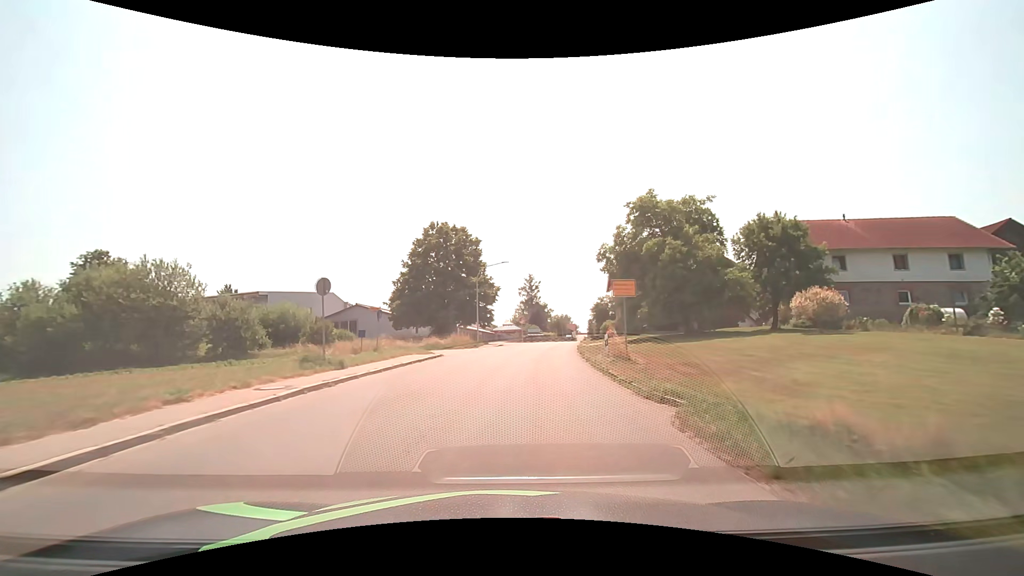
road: tertiary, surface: asphalt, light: Day
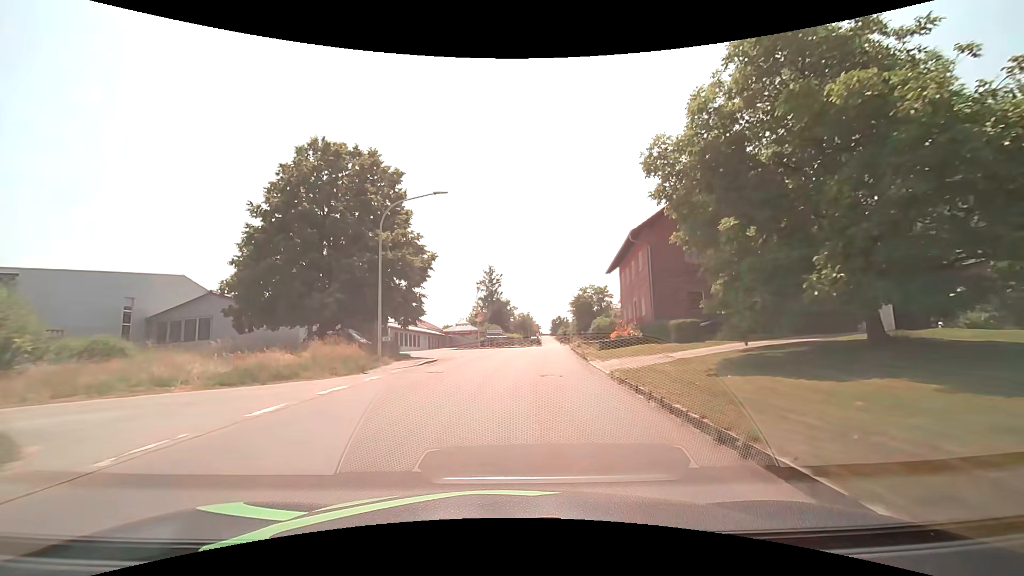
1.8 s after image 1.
(+0.9, +22.8) m; +4°
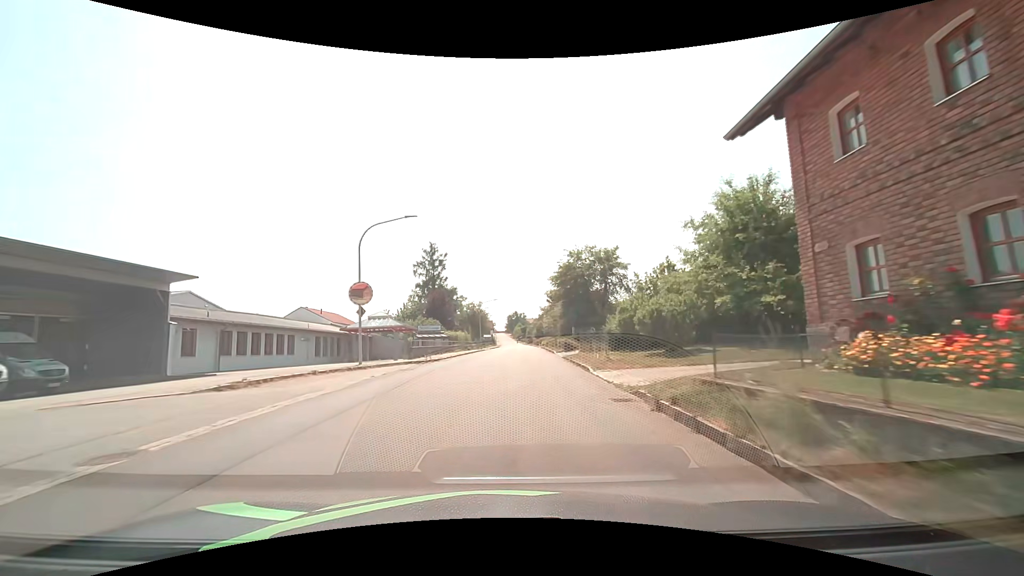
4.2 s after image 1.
(+1.5, +30.5) m; +5°
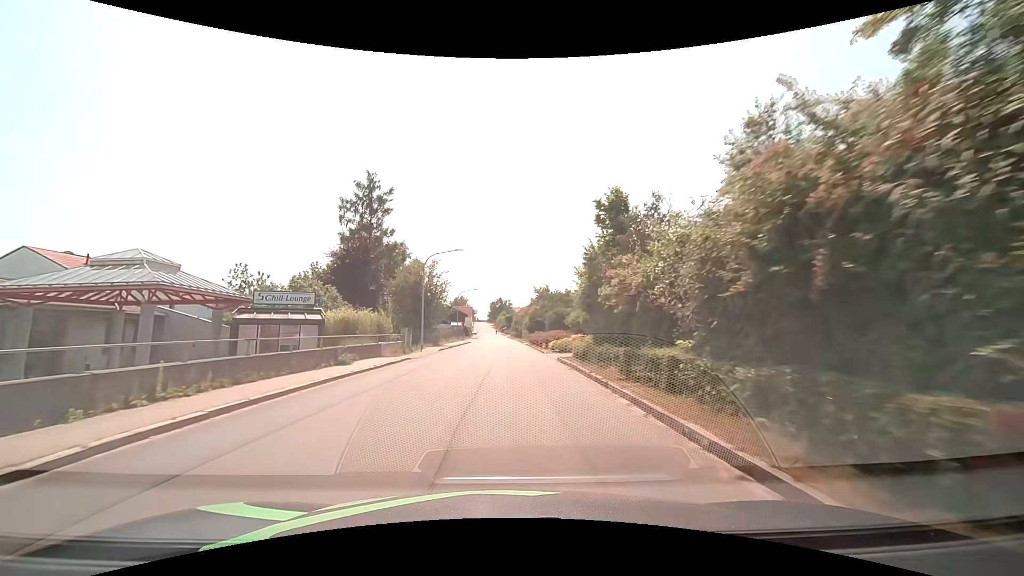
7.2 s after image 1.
(+1.1, +38.5) m; +2°
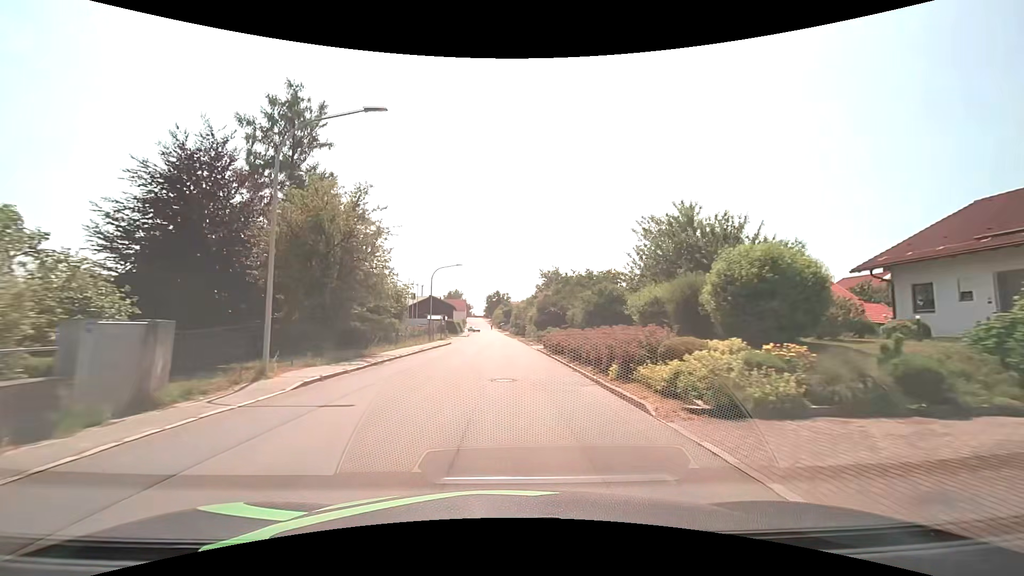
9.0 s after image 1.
(0.0, +23.2) m; +1°
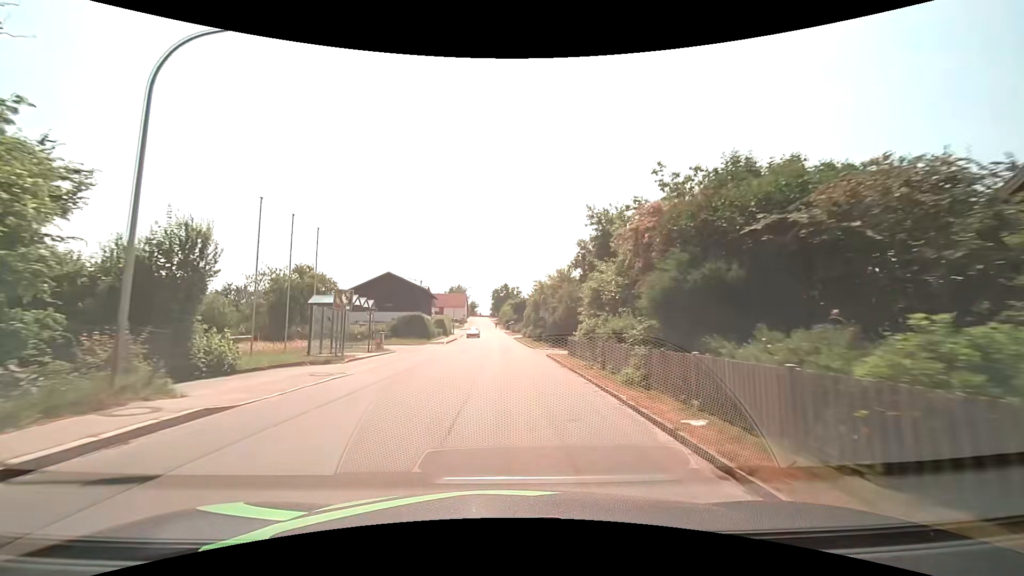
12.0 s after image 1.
(-0.5, +38.5) m; -1°
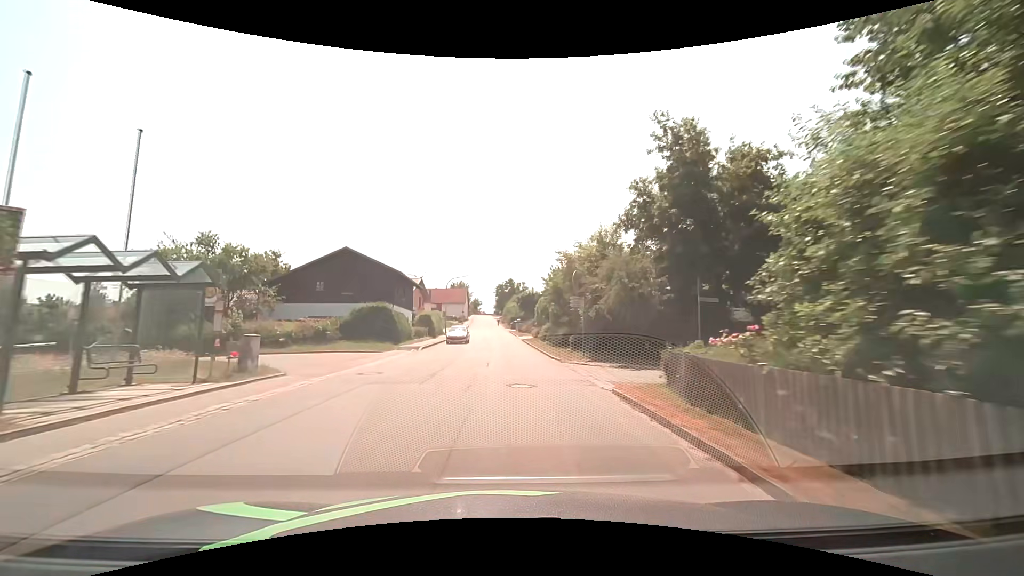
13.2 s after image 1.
(-0.1, +15.3) m; -1°
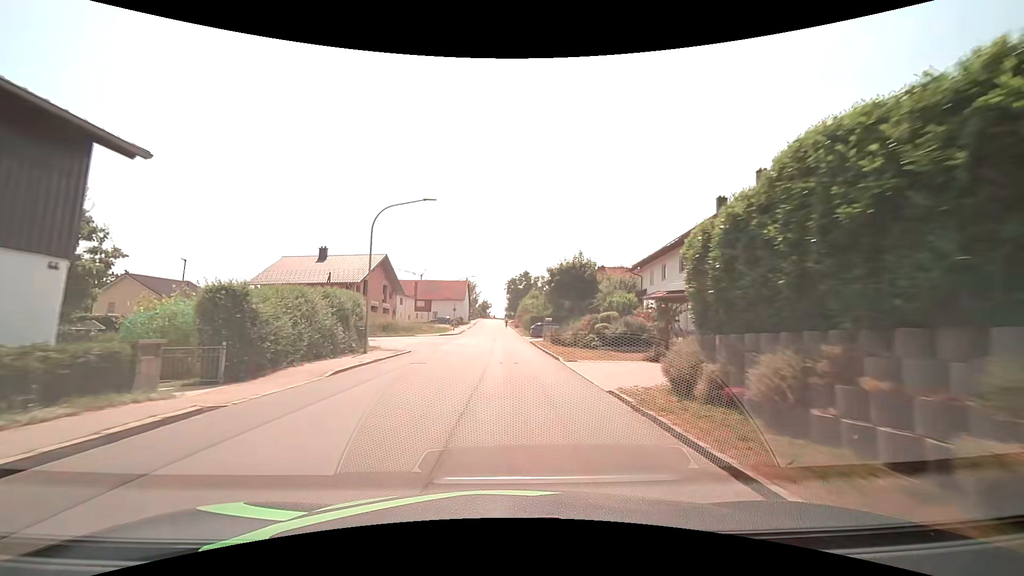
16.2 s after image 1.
(-0.3, +38.0) m; -1°
(0, +10) (0, +20) (0, +30) (0, +40) (0, +50) (-1, +60) (-1, +70) (-1, +80) (-1, +90) (-2, +100) m
